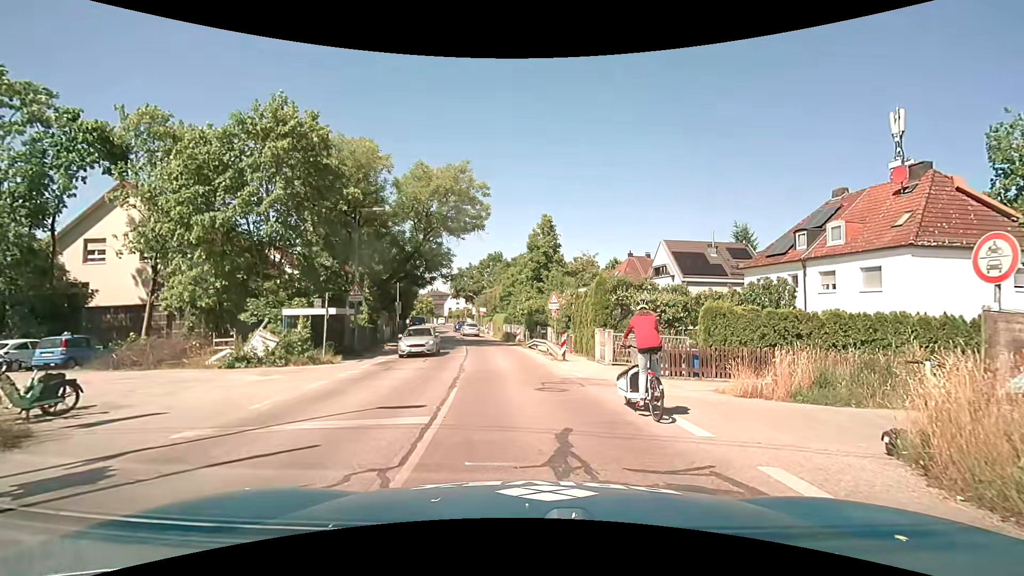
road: tertiary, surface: asphalt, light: Day
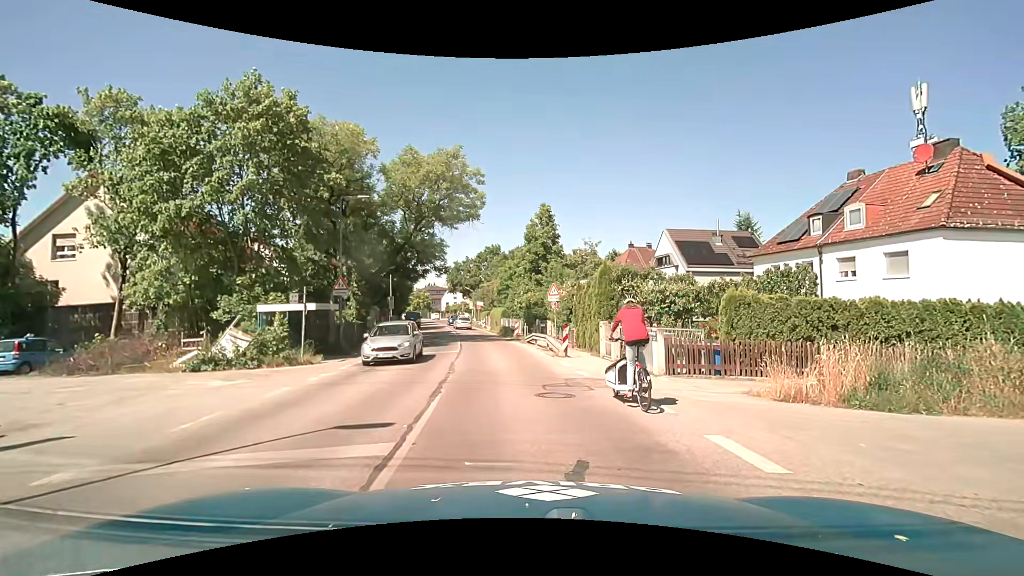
(0.0, +2.0) m; 0°
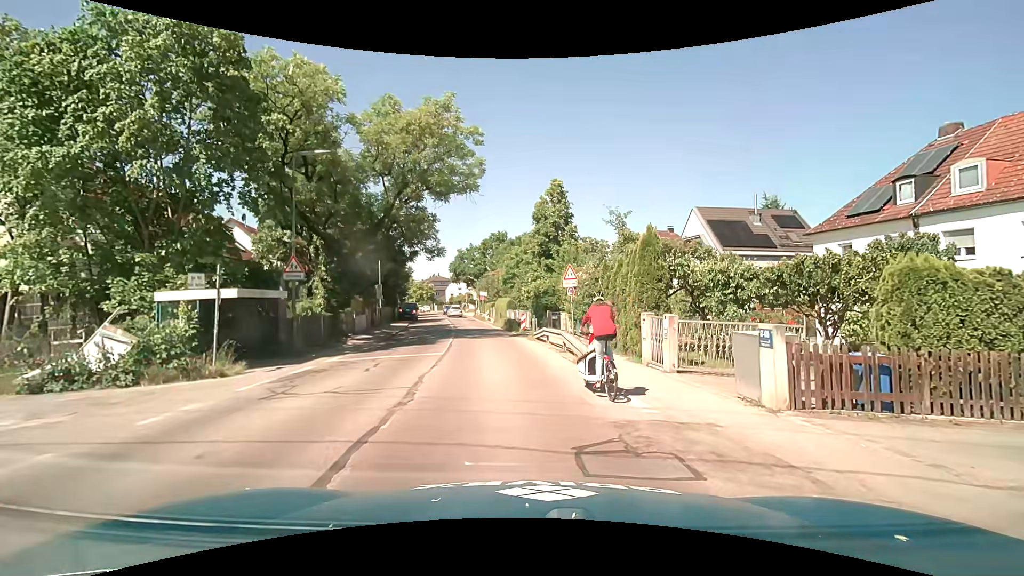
(-0.1, +6.2) m; -1°
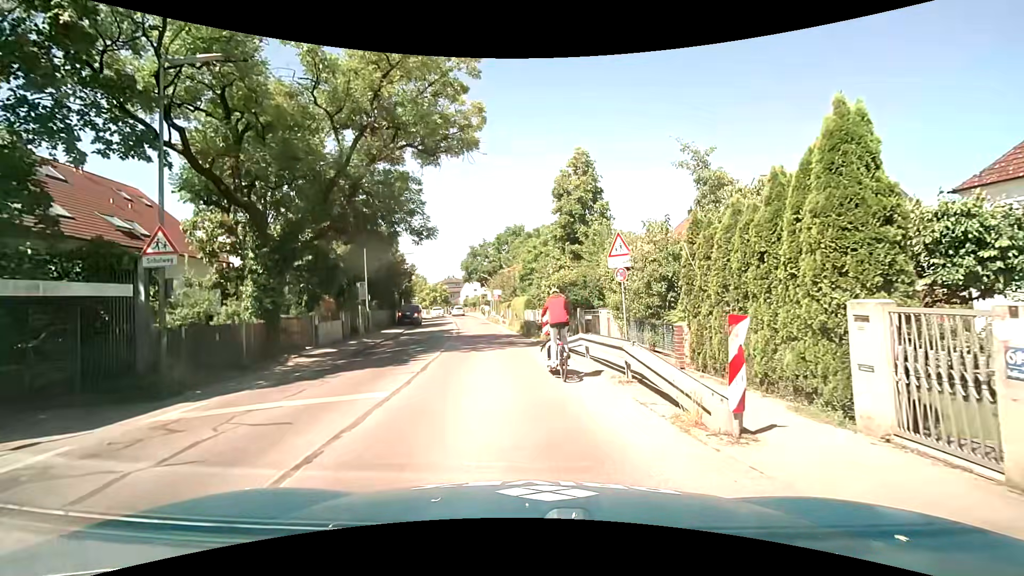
(-0.2, +8.5) m; -3°
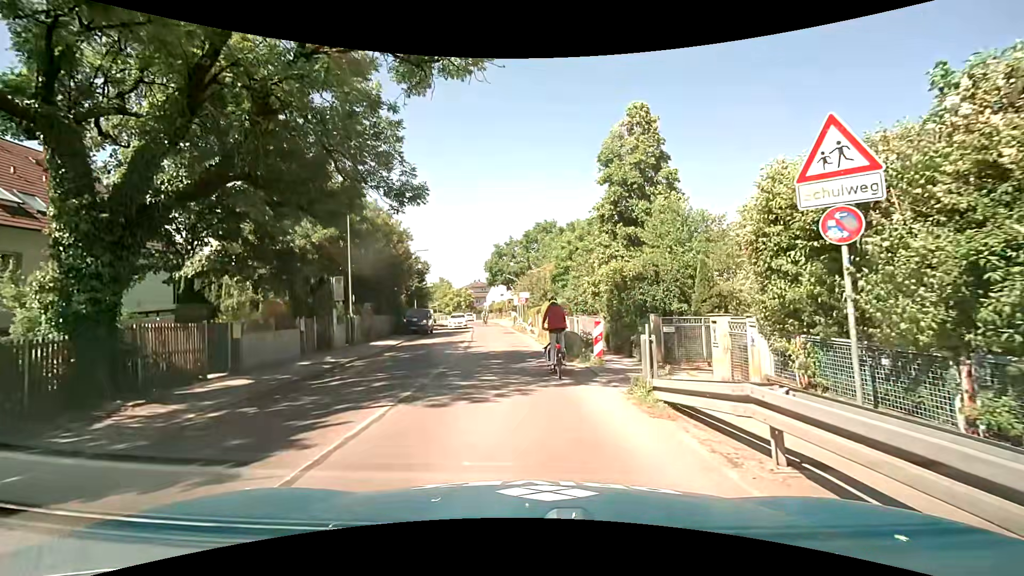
(-0.2, +8.9) m; -1°
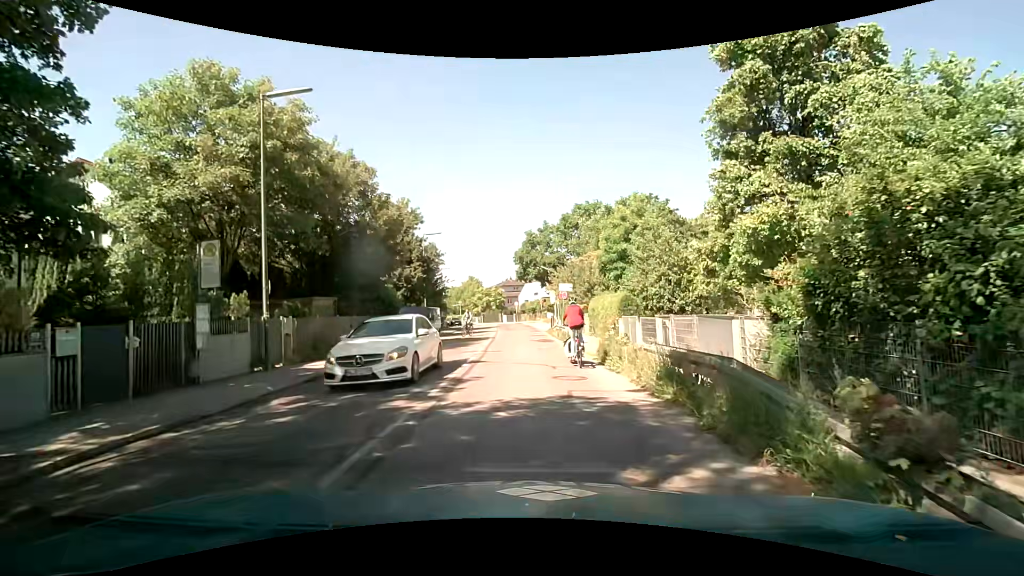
(-0.7, +11.8) m; -5°
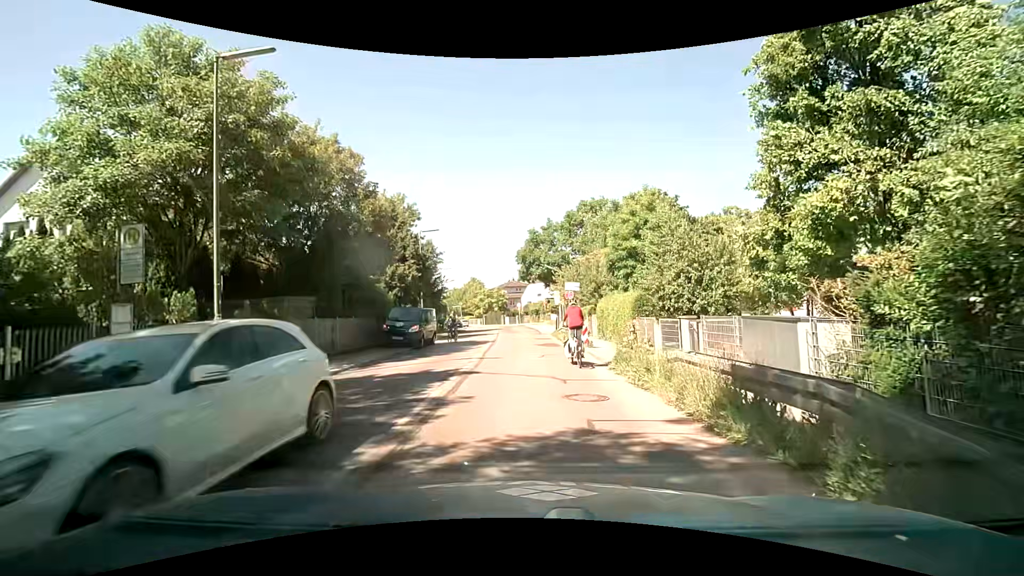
(0.0, +2.5) m; -1°
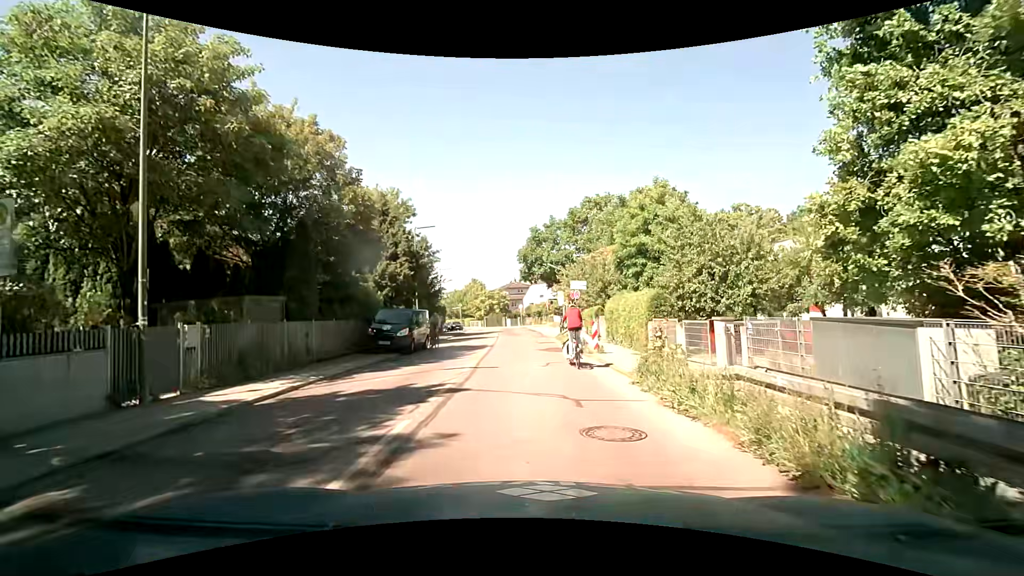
(0.0, +2.5) m; 0°
(0, +10) (0, +20) (0, +30) (-1, +40) (-1, +50) (-2, +60) (-3, +70) (-5, +80) (-9, +89) (-14, +98) m
